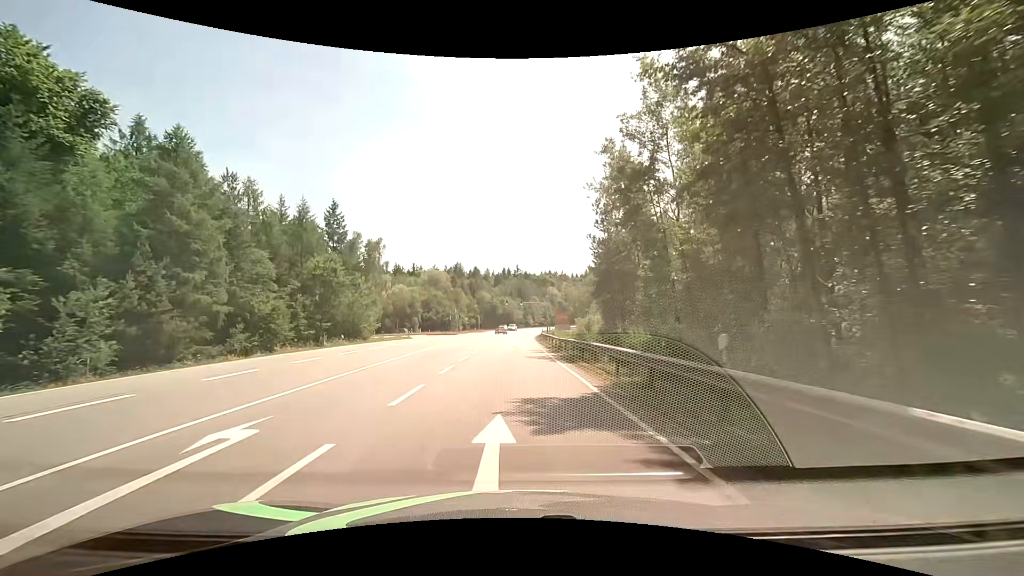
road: secondary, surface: asphalt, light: Day
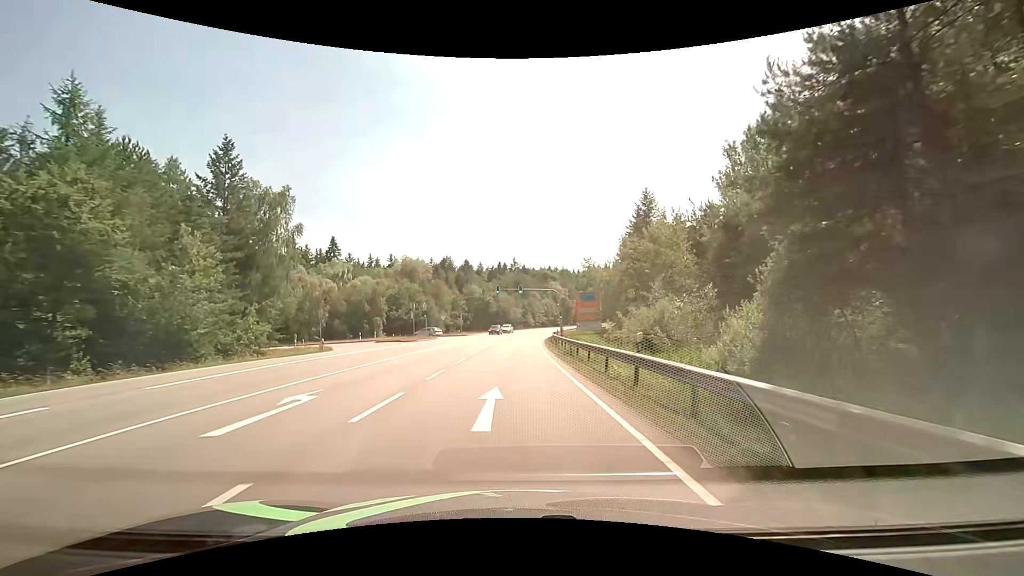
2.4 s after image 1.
(+0.2, +31.4) m; +1°
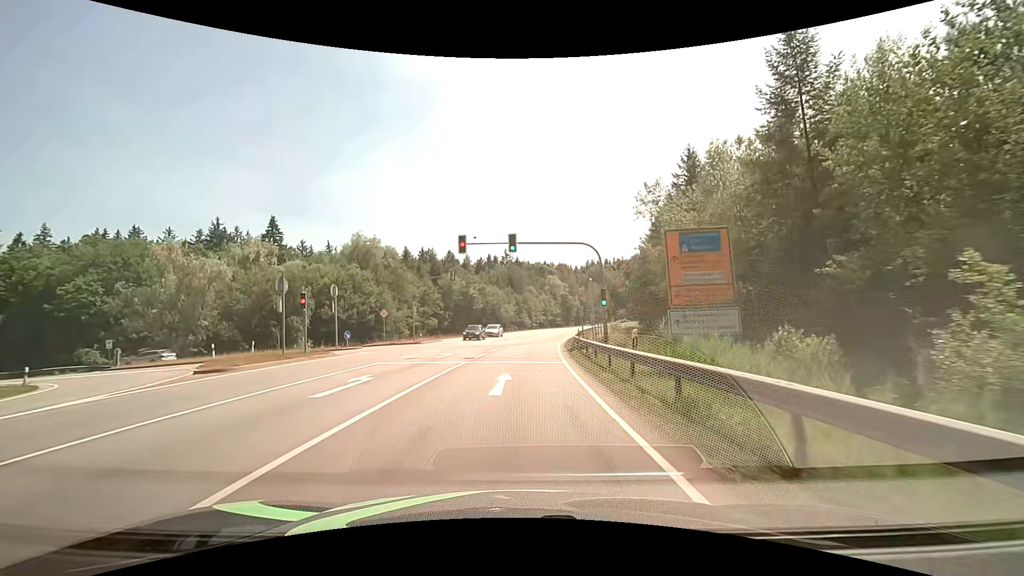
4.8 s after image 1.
(0.0, +31.3) m; 0°
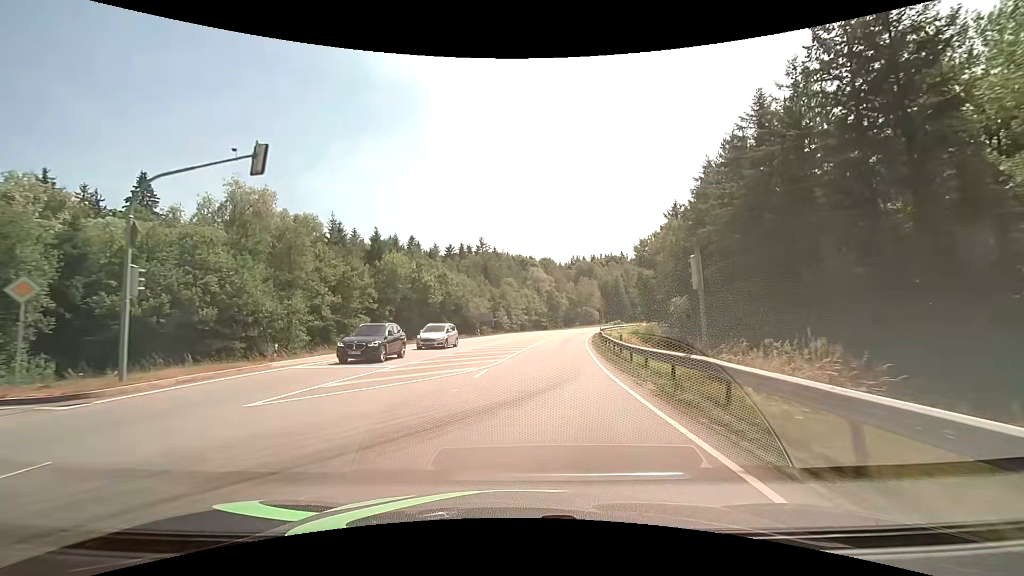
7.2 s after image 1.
(+0.6, +32.4) m; +3°
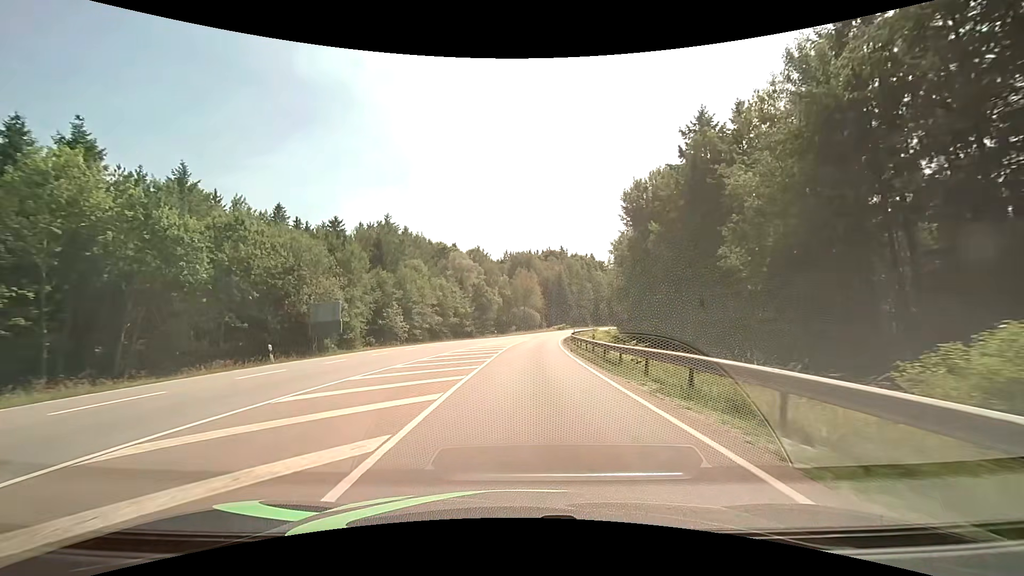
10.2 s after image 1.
(+2.9, +42.5) m; +8°
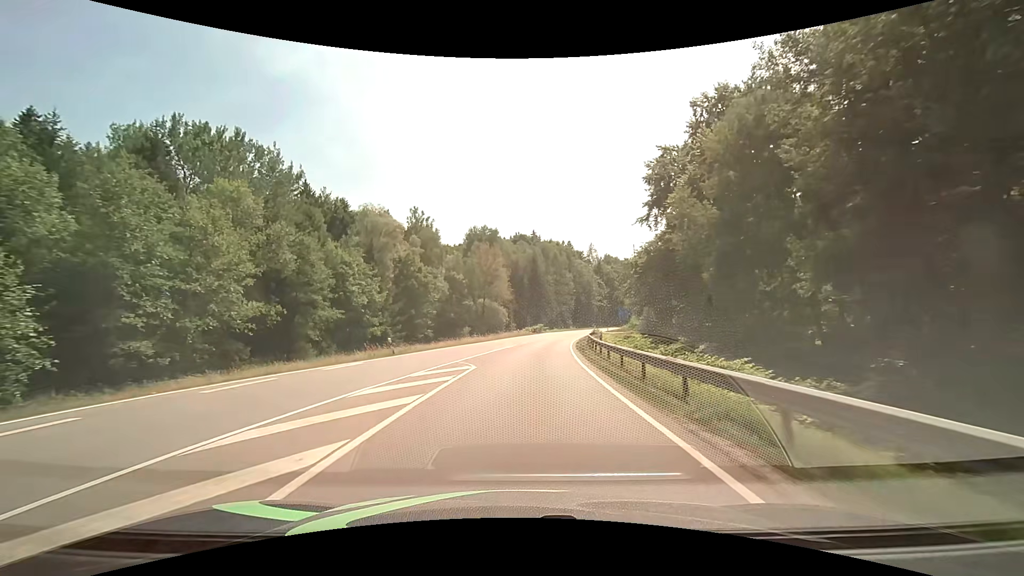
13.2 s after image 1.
(+1.9, +45.9) m; +4°
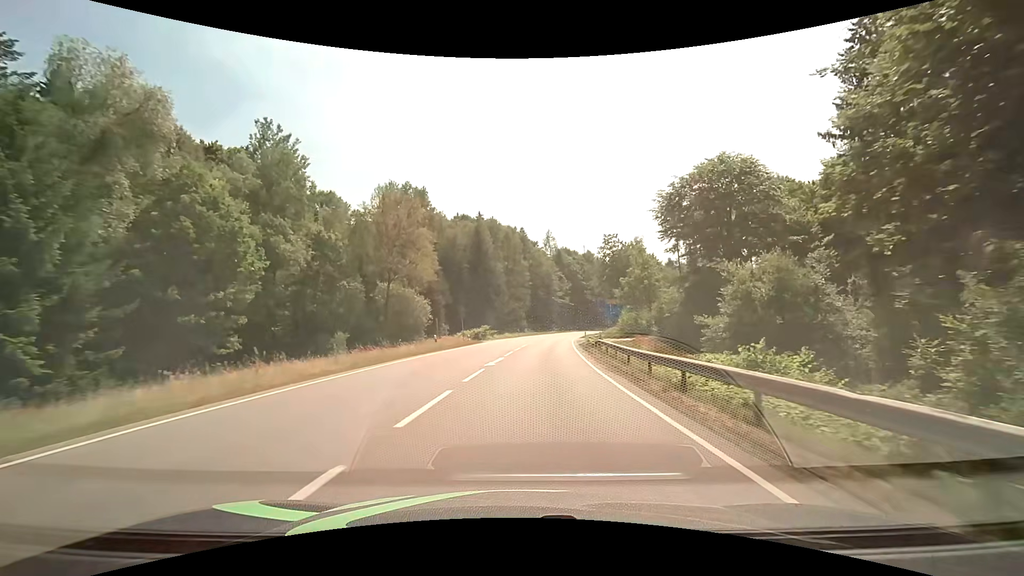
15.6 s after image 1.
(+1.6, +38.7) m; +6°
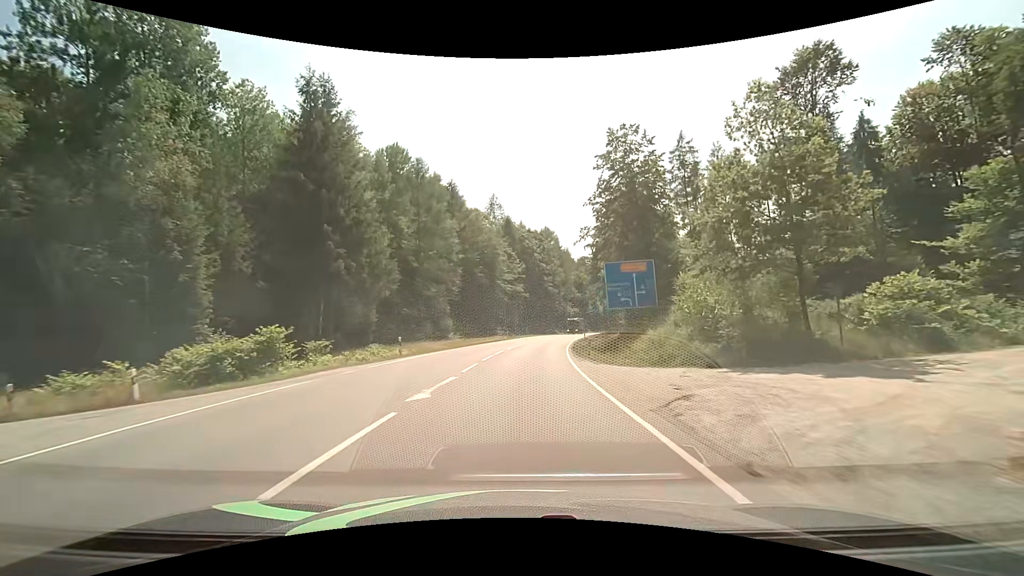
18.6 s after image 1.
(+3.4, +50.5) m; +6°
(0, +10) (0, +20) (+1, +30) (+2, +40) (+3, +50) (+4, +60) (+6, +70) (+8, +79) (+10, +89) (+12, +99) m
